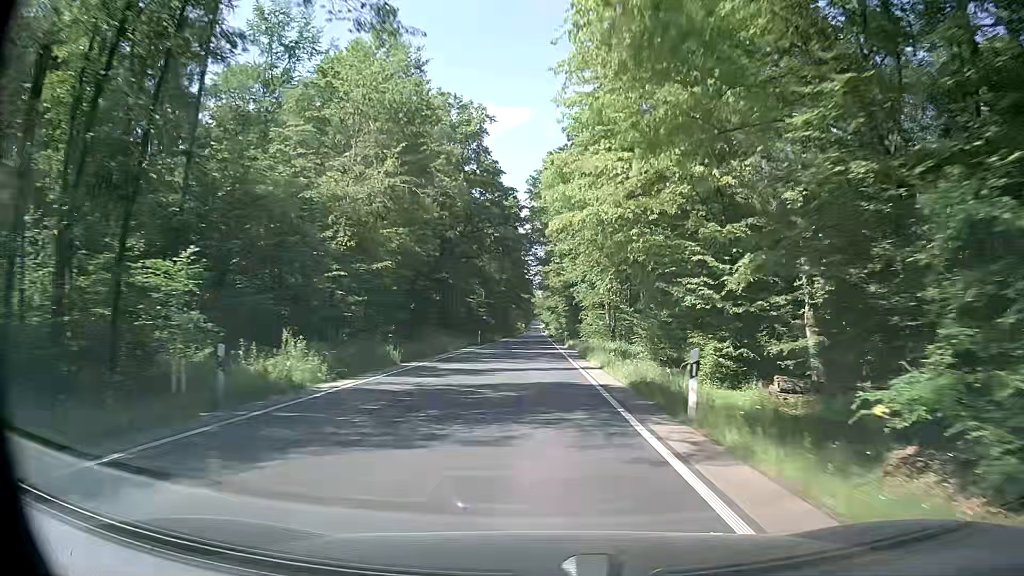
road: secondary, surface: asphalt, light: Day
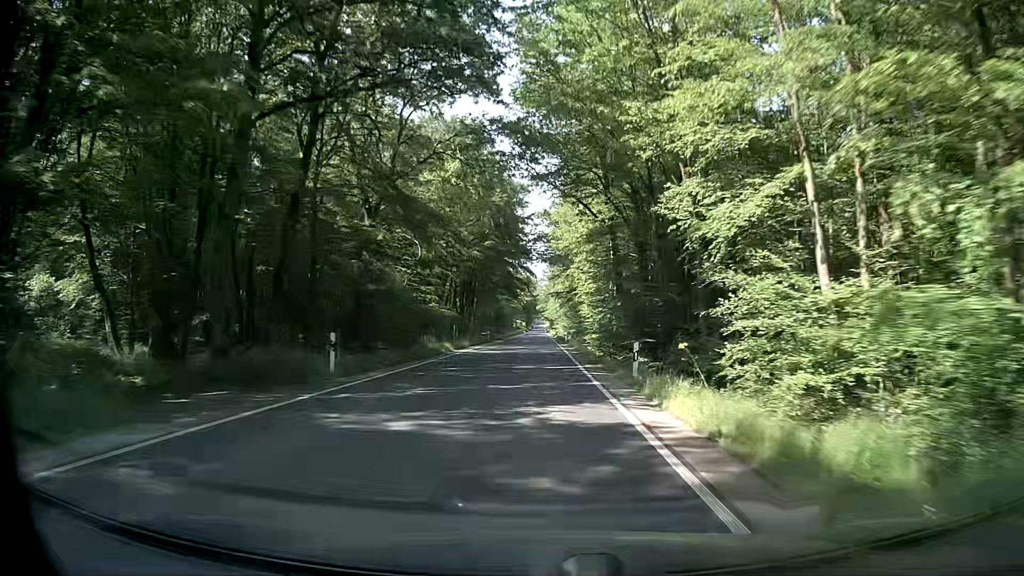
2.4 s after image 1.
(-0.5, +43.8) m; -2°
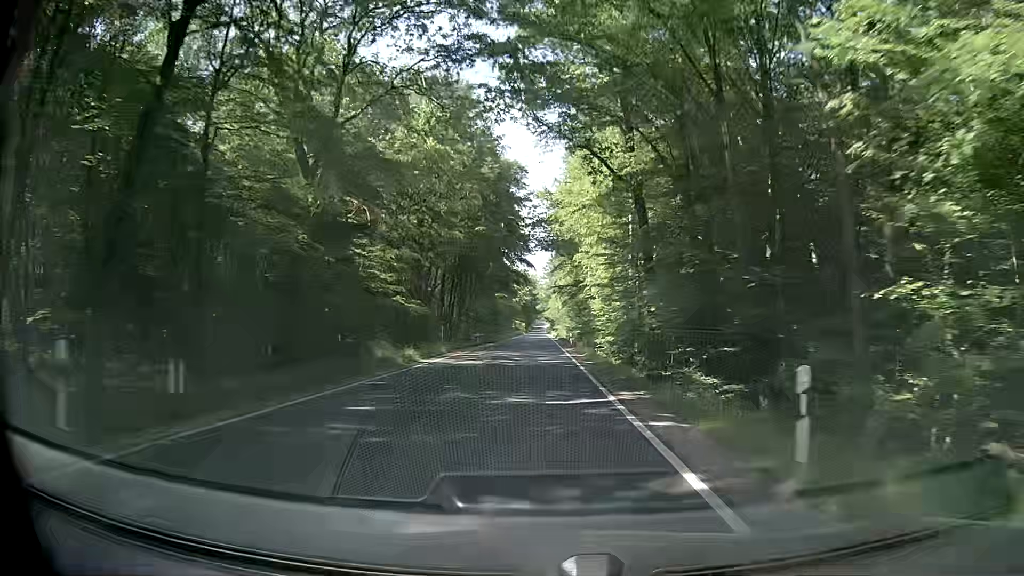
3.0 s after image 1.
(+0.3, +11.0) m; +1°
(0, +10) (0, +20) (0, +30) (0, +40) (0, +50) (0, +60) (0, +70) (0, +80) (0, +90) (0, +100) m
